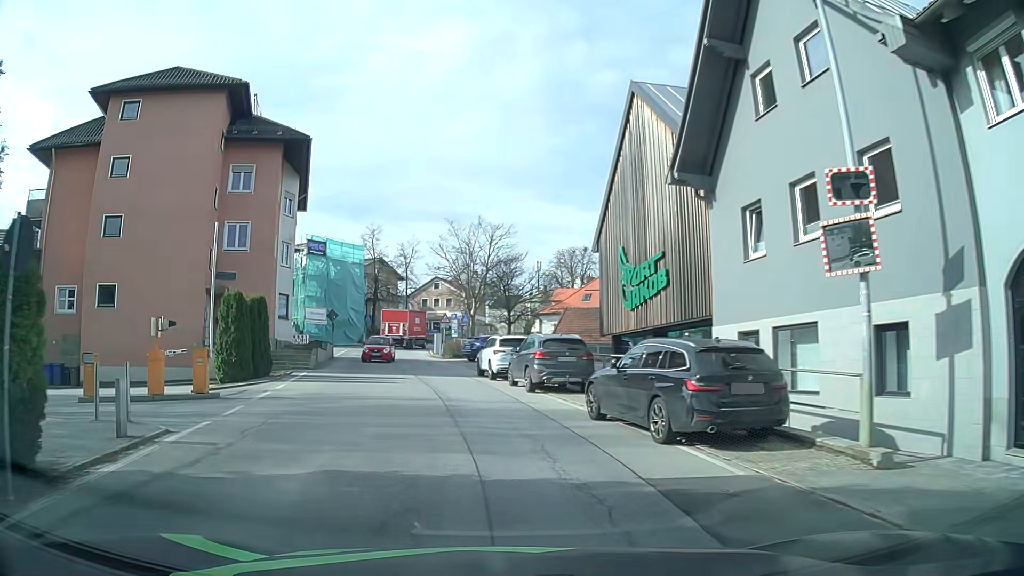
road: tertiary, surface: asphalt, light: Day
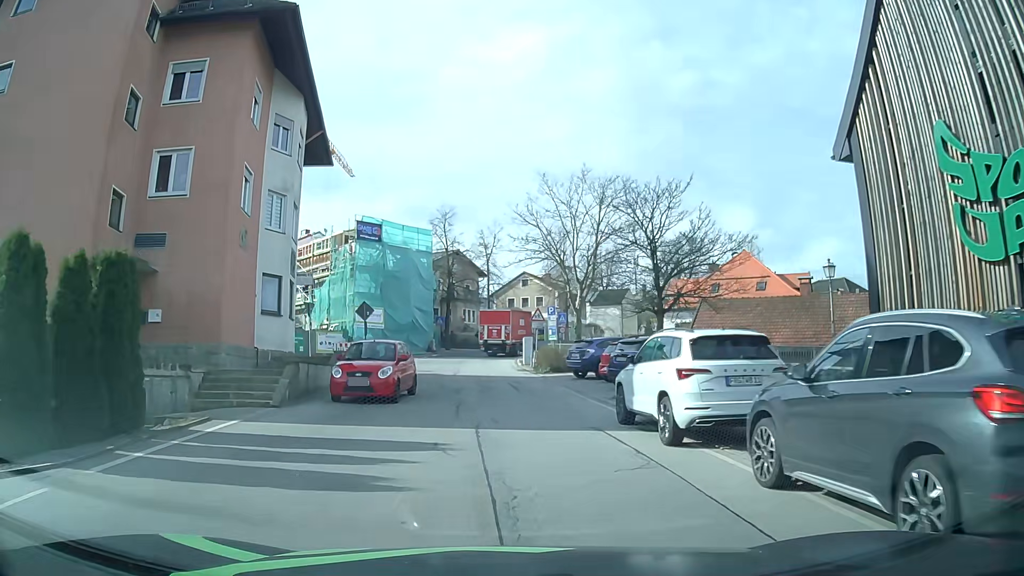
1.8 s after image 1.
(-1.4, +14.9) m; -8°
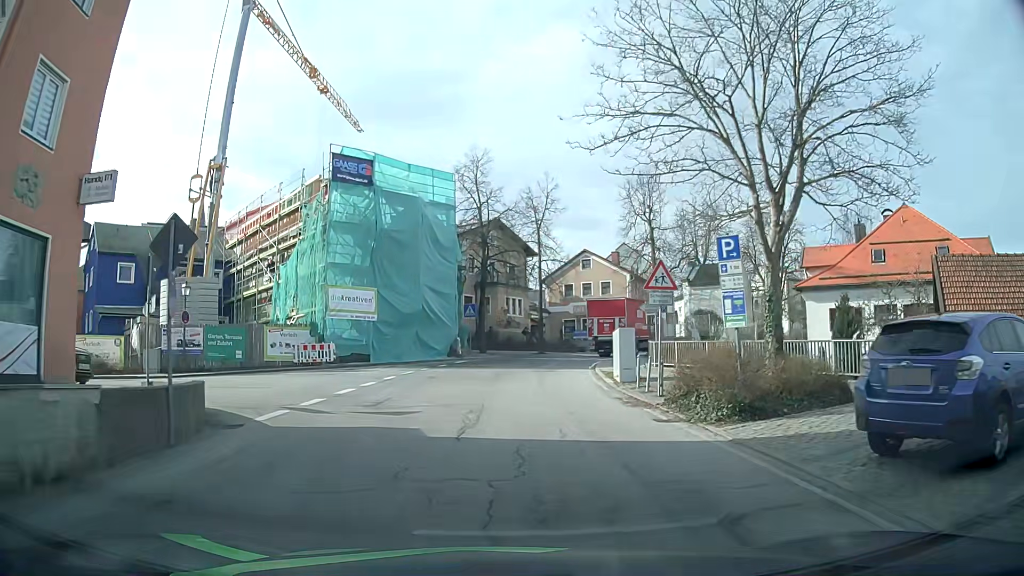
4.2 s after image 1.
(-0.8, +19.7) m; -4°
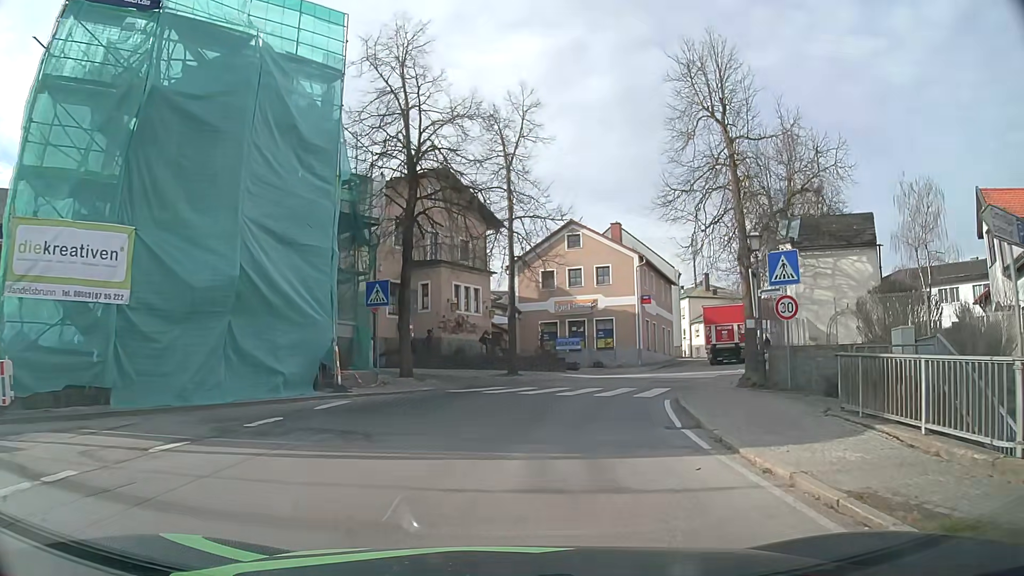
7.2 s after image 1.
(+0.3, +20.6) m; +3°
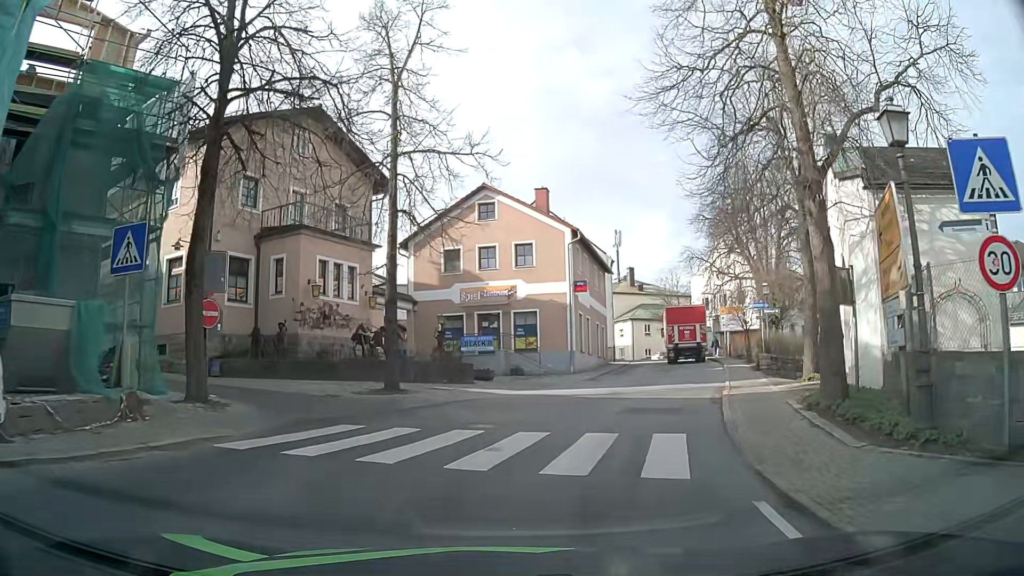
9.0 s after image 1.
(+0.7, +10.2) m; +8°
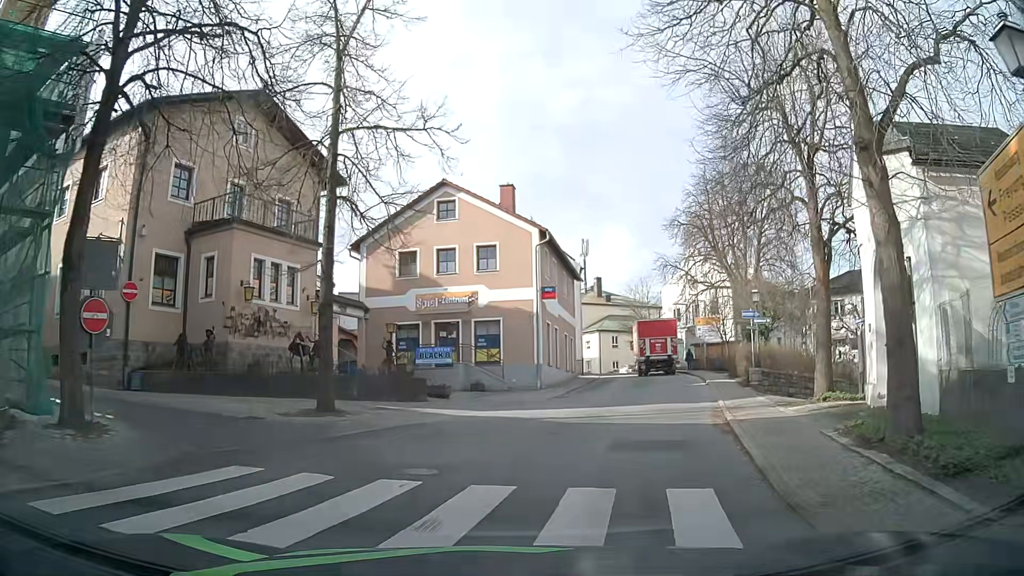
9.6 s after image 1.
(+0.1, +3.2) m; +3°
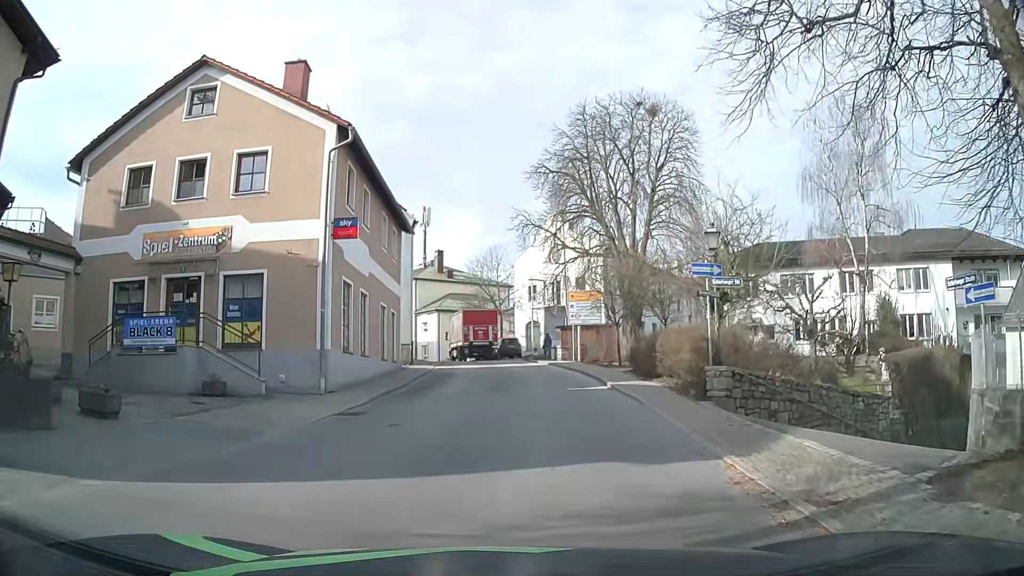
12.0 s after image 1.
(+1.7, +12.4) m; +14°
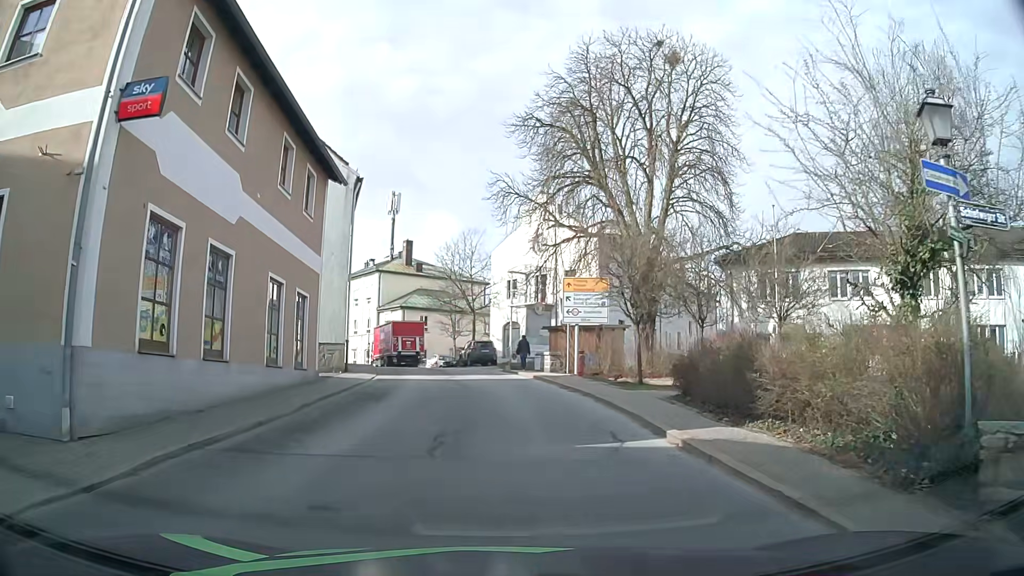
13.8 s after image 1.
(+0.2, +9.9) m; +1°
